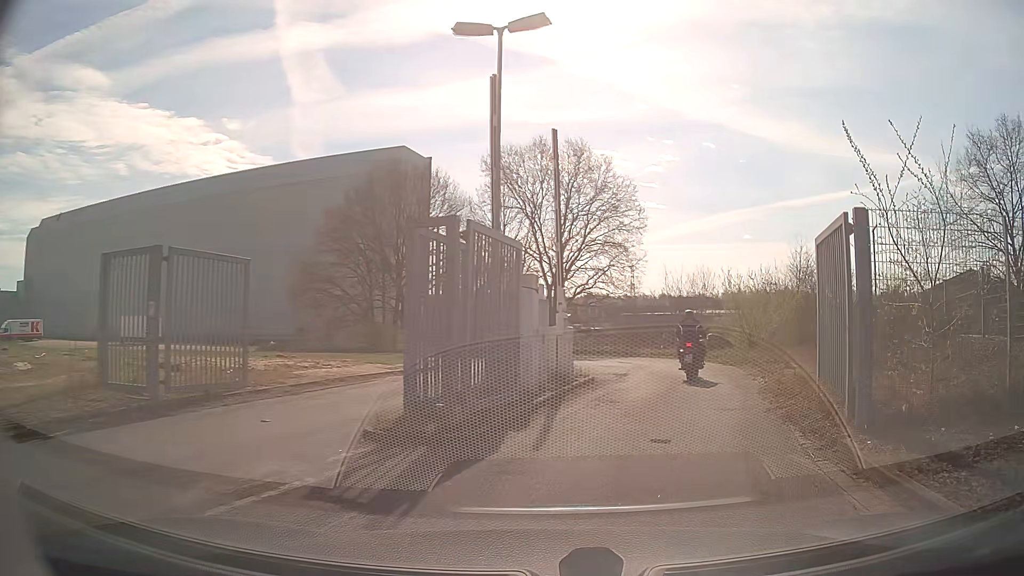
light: Day
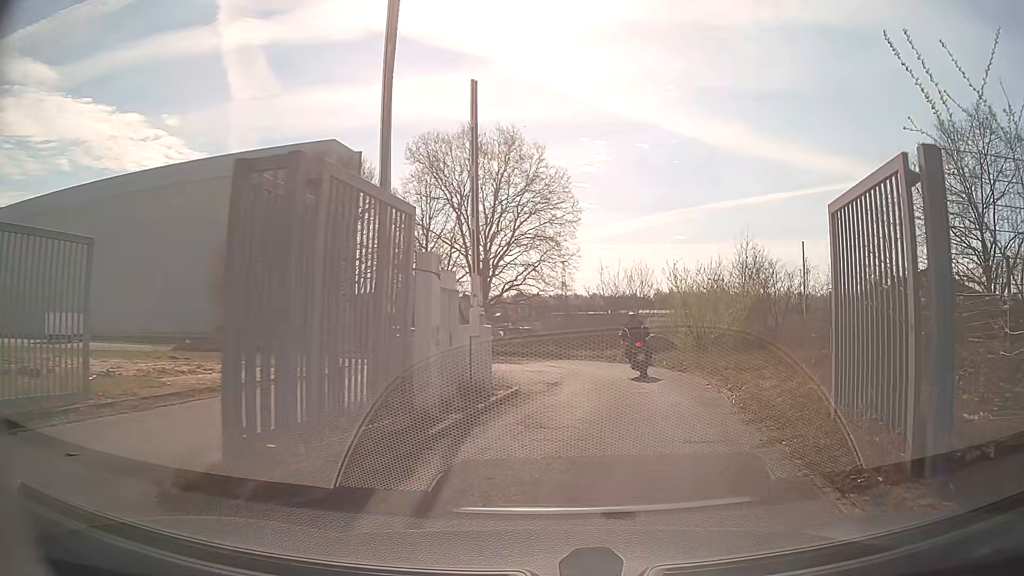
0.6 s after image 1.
(+0.1, +3.2) m; +5°
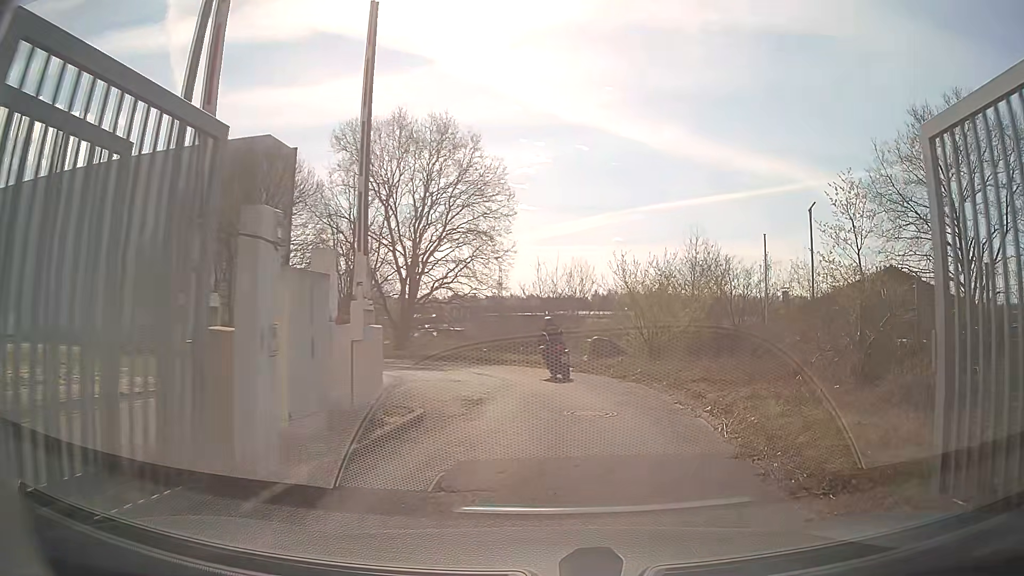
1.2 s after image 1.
(+0.1, +3.4) m; +4°
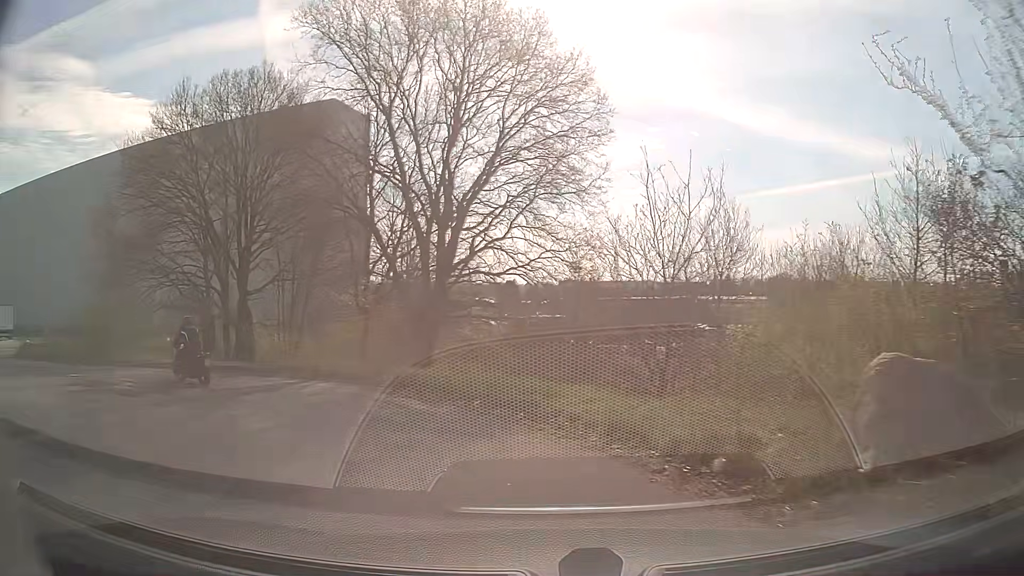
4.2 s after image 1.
(+0.8, +18.2) m; -9°
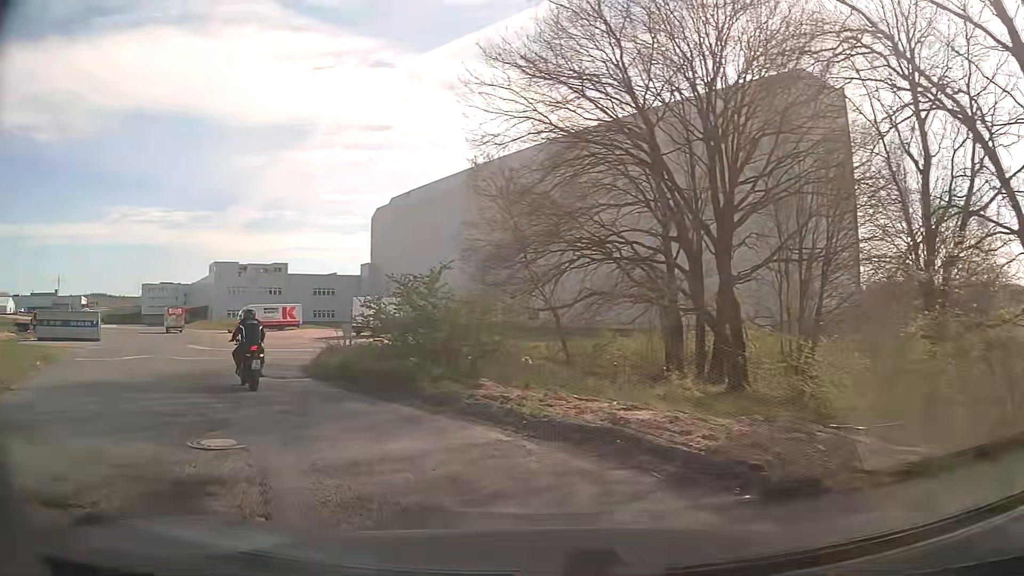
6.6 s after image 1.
(-5.0, +12.9) m; -40°
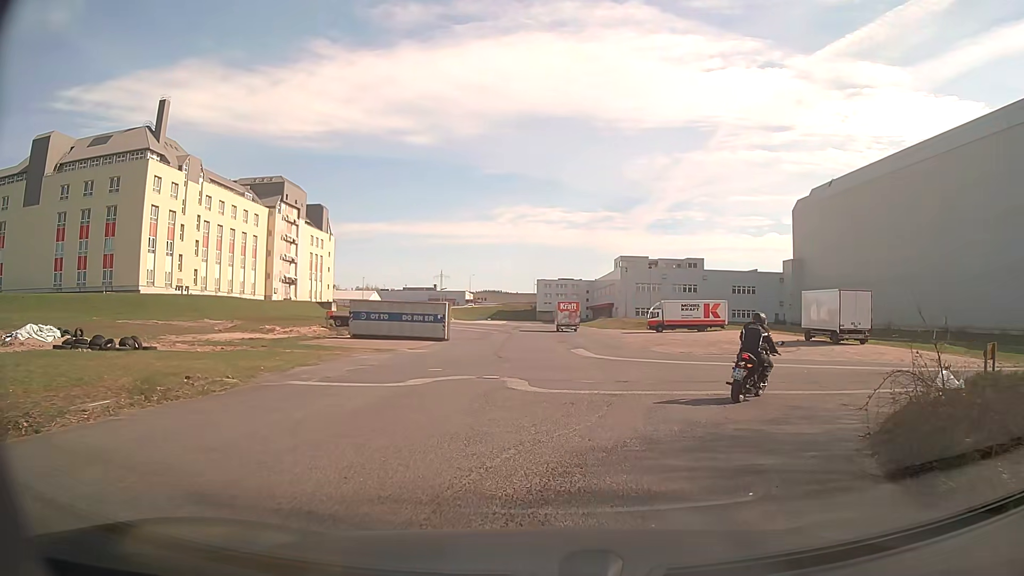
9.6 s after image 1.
(-5.9, +13.9) m; -35°
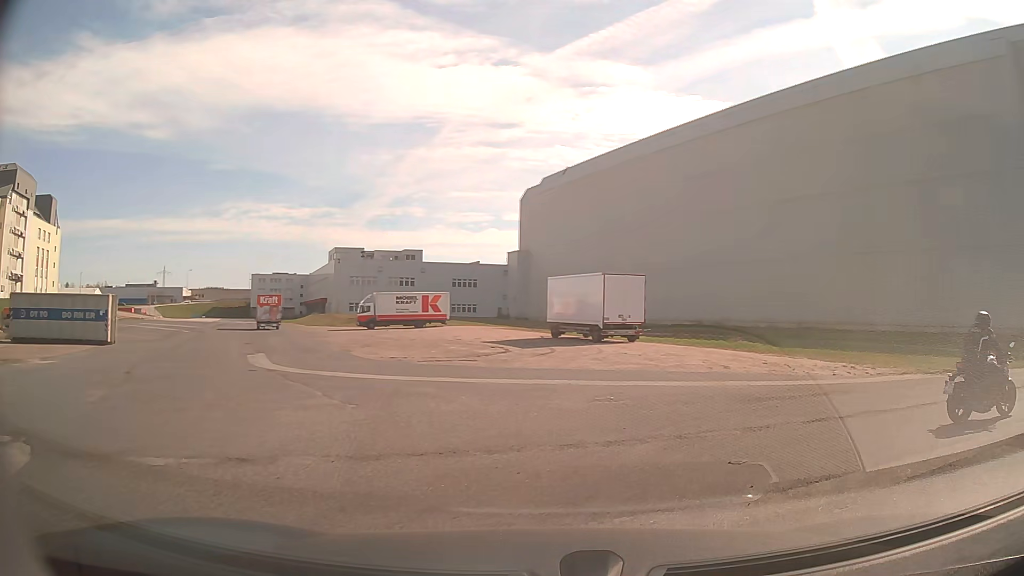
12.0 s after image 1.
(+1.5, +10.0) m; +24°
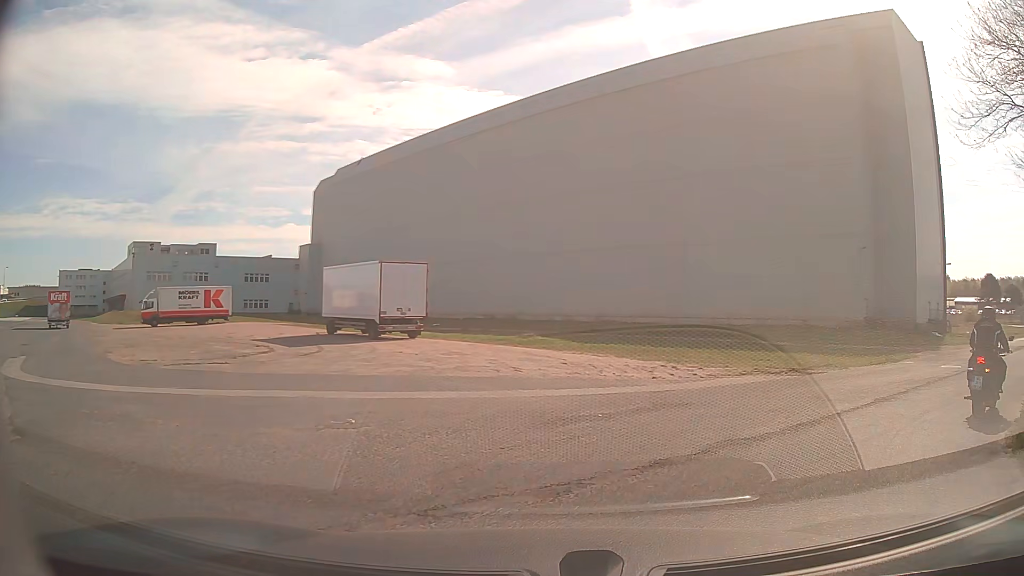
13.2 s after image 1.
(+0.5, +3.7) m; +16°
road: service
